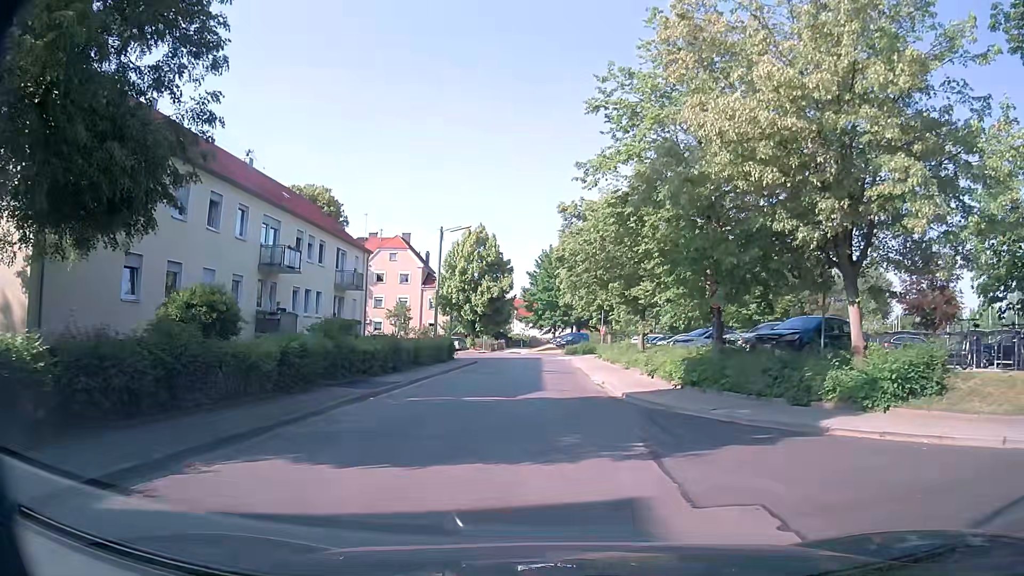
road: residential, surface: asphalt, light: Day
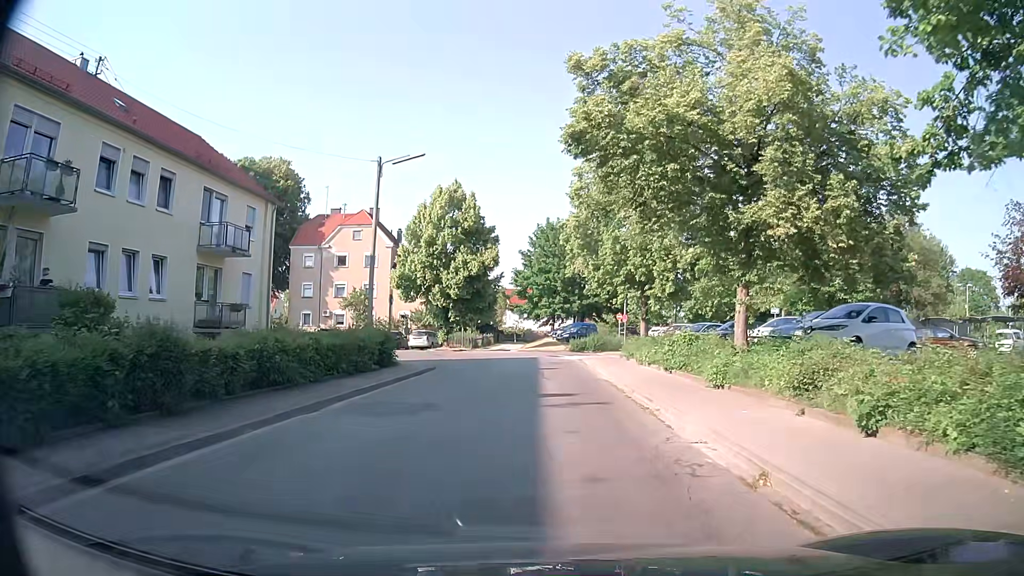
(-0.2, +16.3) m; +1°
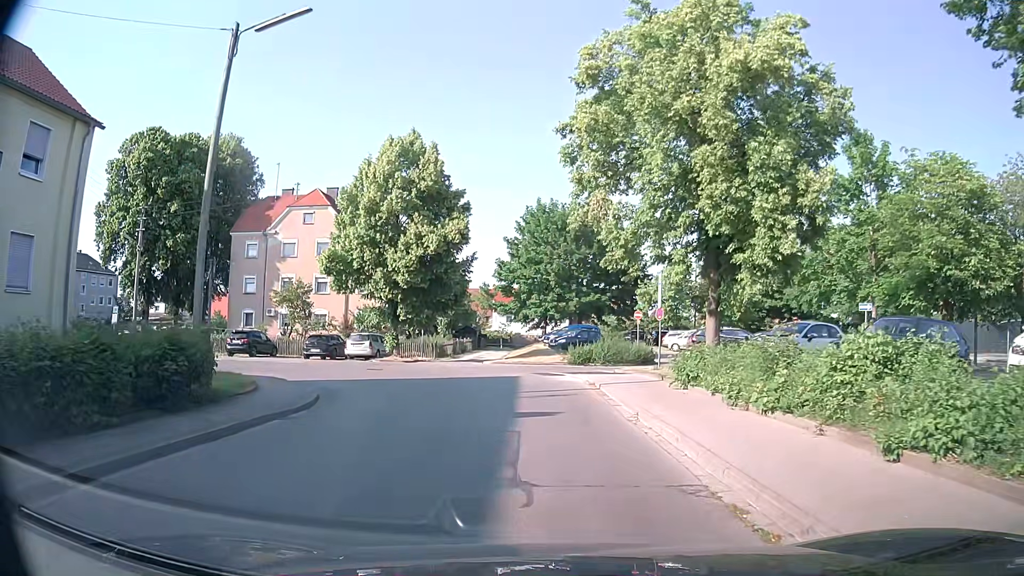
(-0.1, +13.9) m; -1°
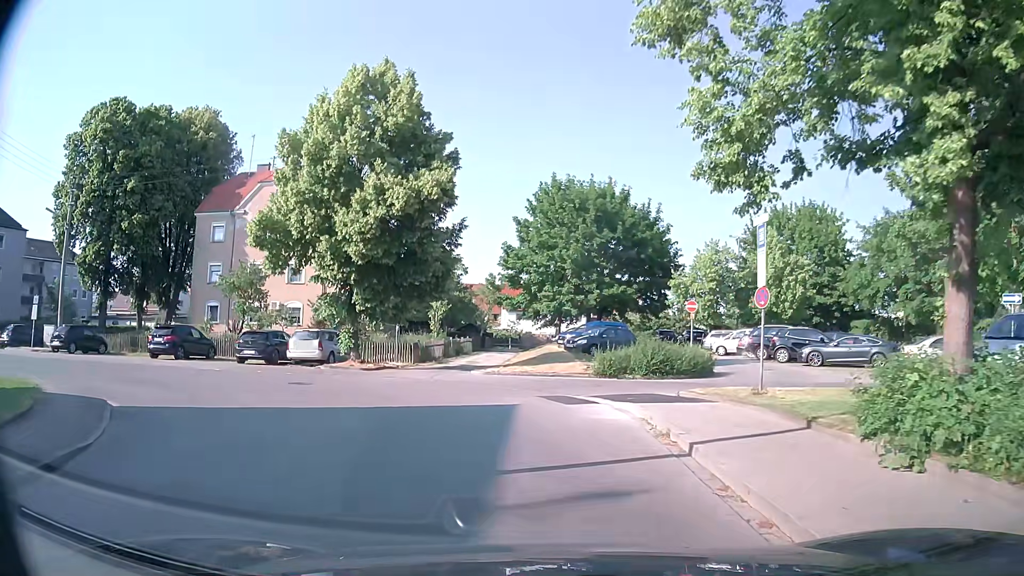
(+0.2, +9.9) m; +1°
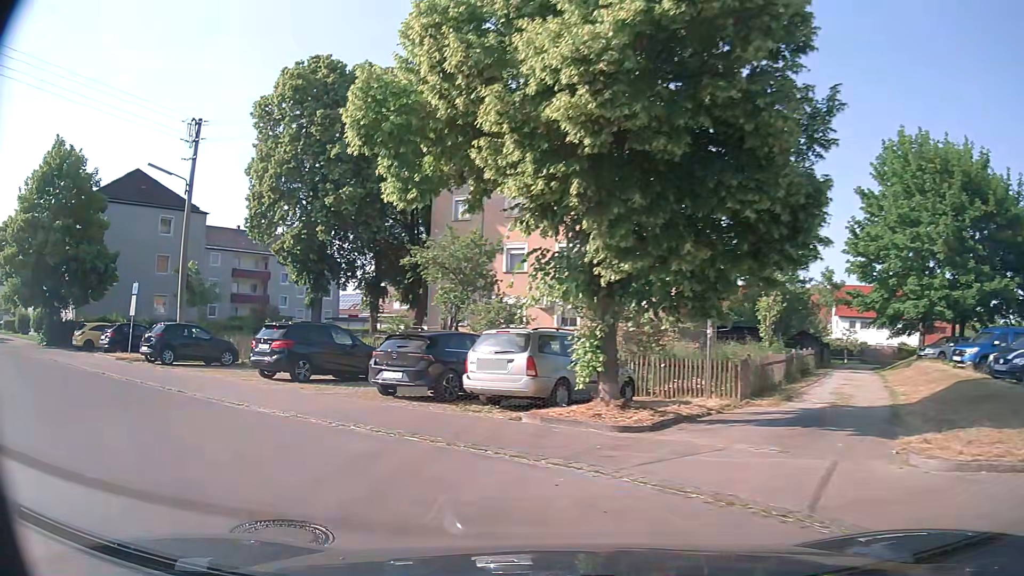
(-2.2, +14.4) m; -27°
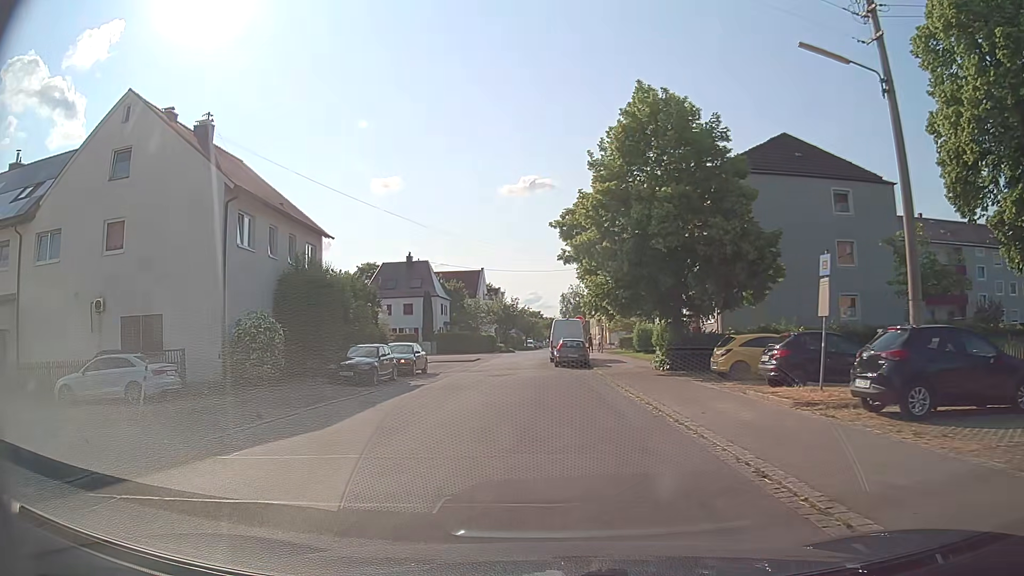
(-6.4, +11.6) m; -57°
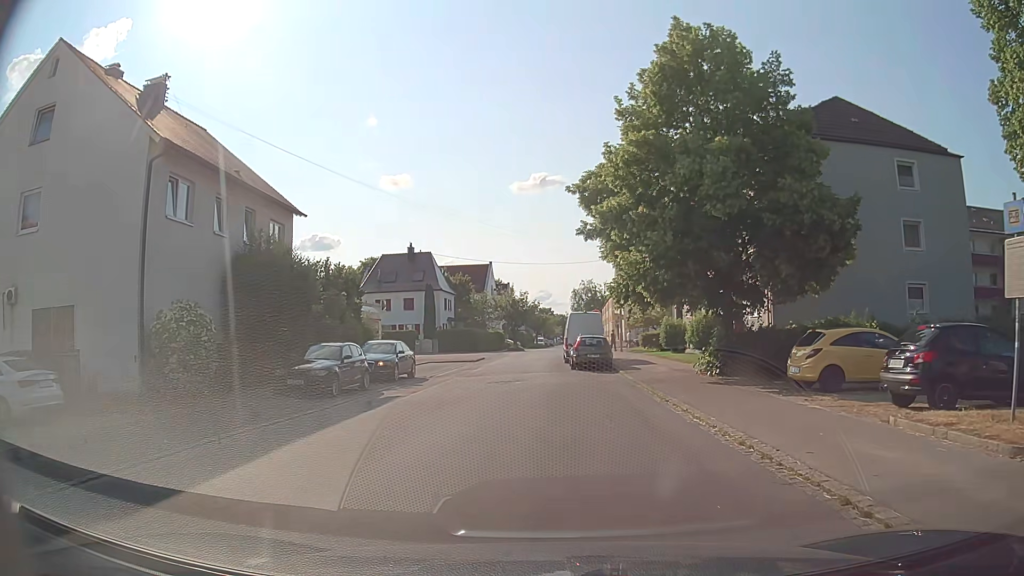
(-0.2, +6.2) m; -1°
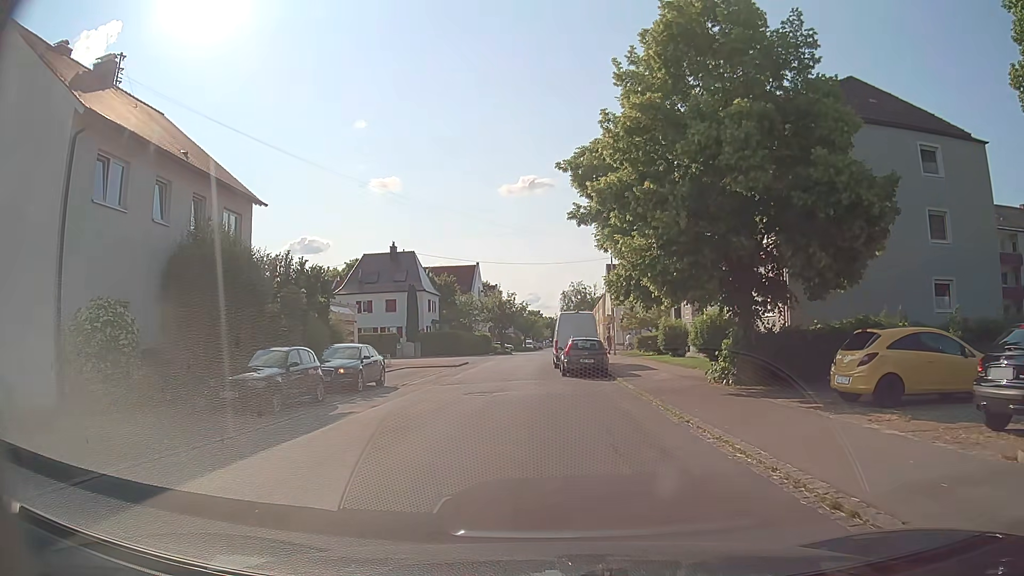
(0.0, +3.3) m; 0°
